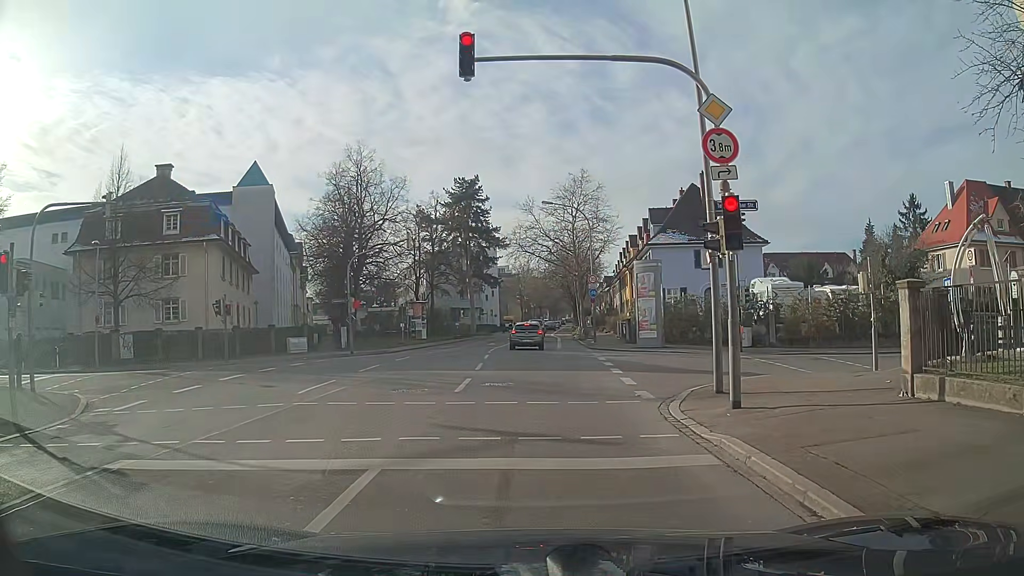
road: secondary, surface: asphalt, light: Day
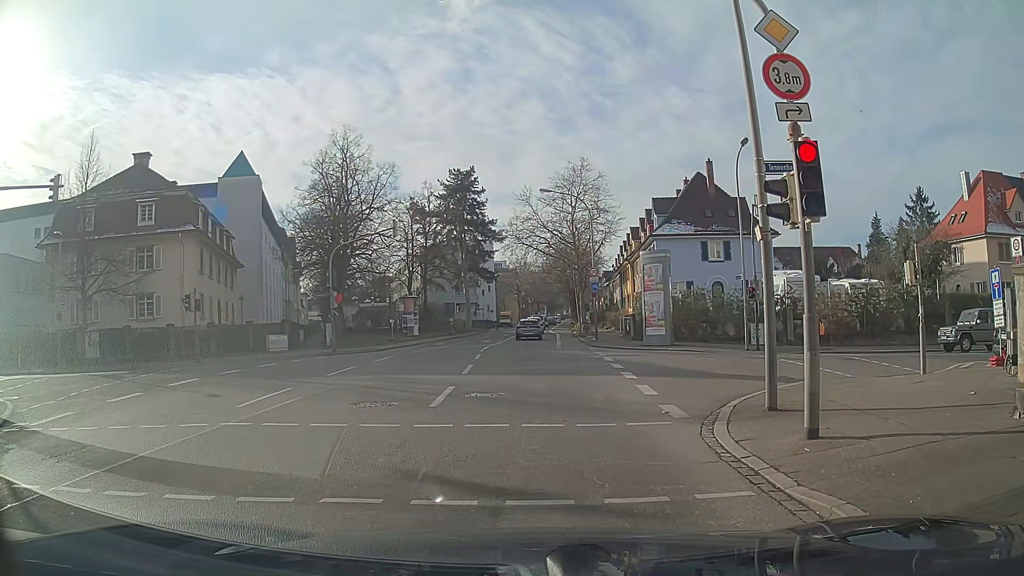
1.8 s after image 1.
(0.0, +2.9) m; 0°
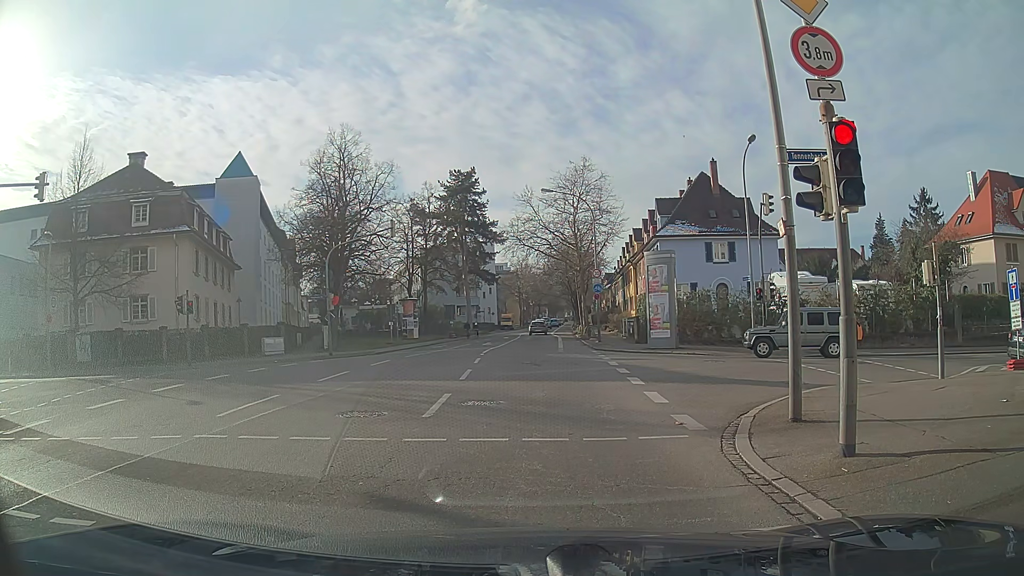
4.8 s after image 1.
(0.0, +0.9) m; 0°
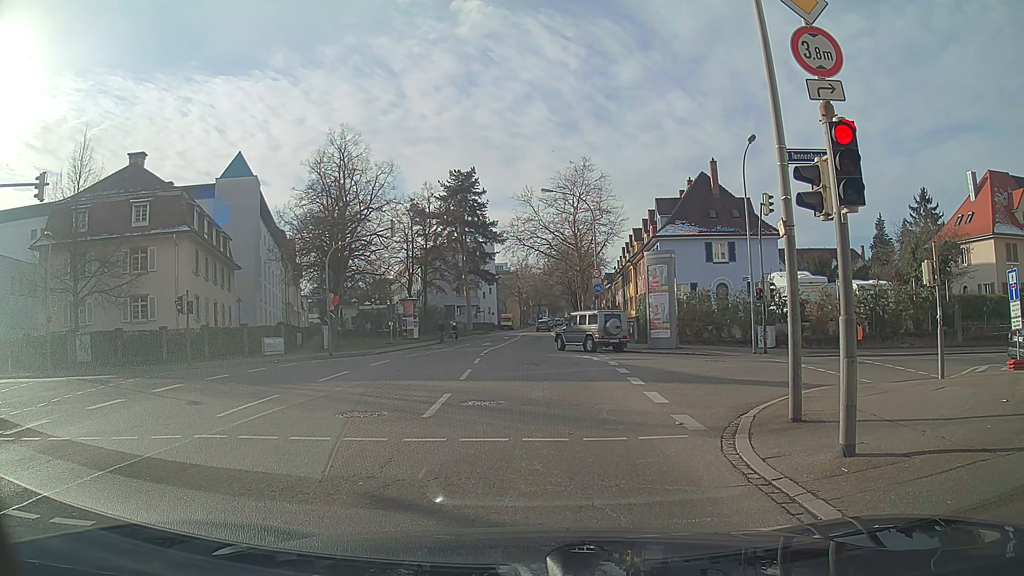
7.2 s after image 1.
(0.0, 0.0) m; 0°
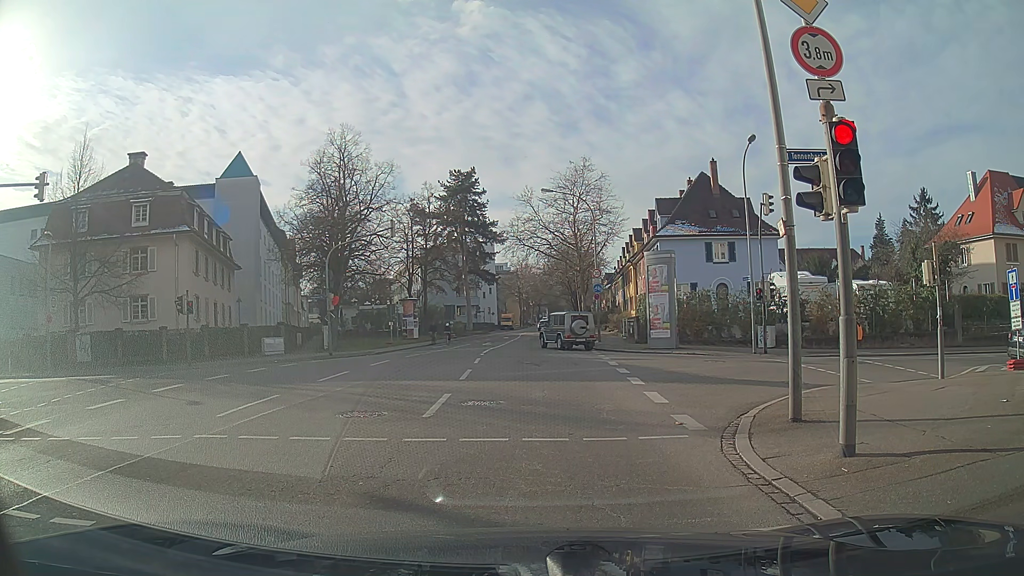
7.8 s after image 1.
(0.0, 0.0) m; 0°
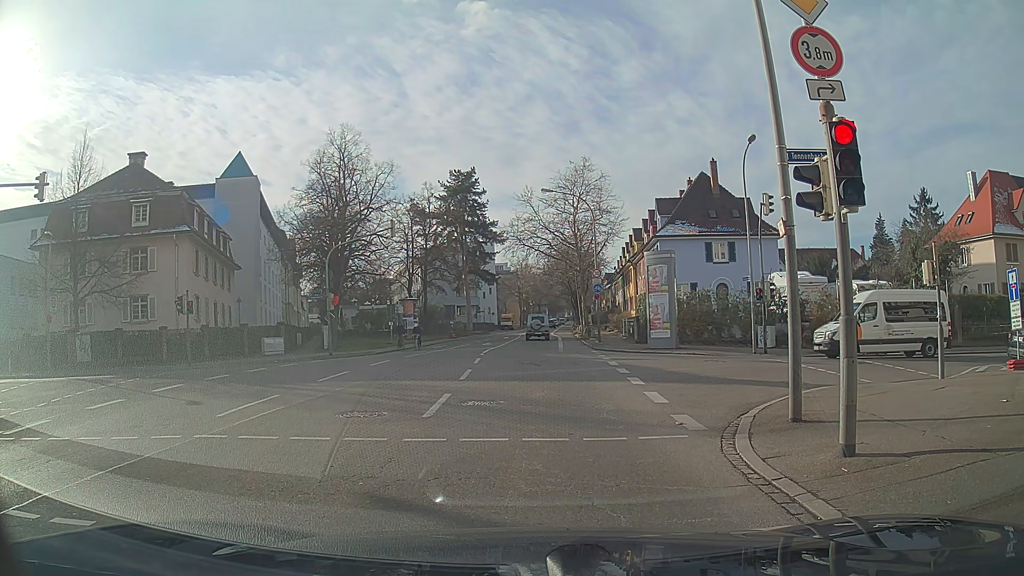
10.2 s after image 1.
(0.0, 0.0) m; 0°
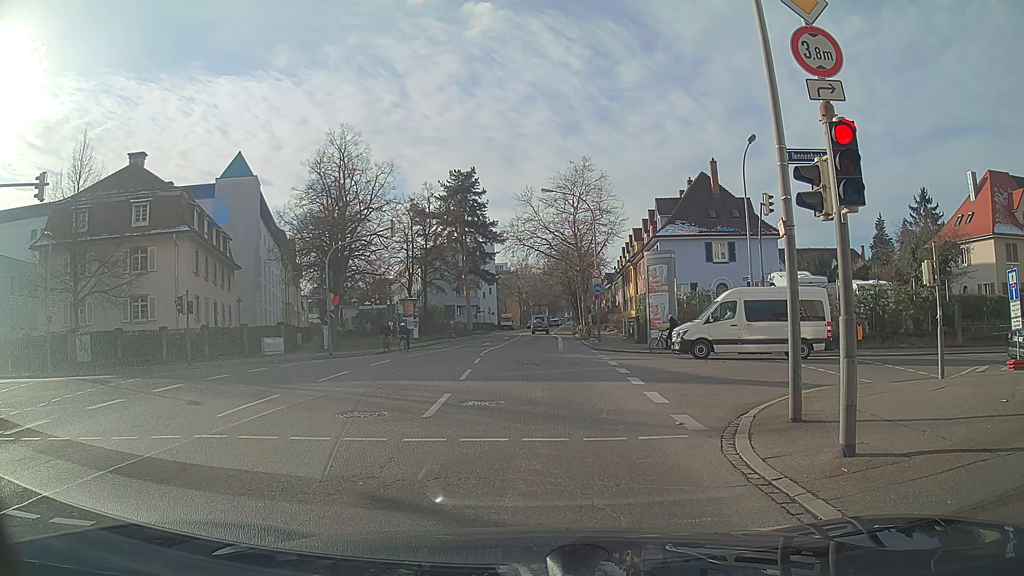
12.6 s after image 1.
(0.0, 0.0) m; 0°
